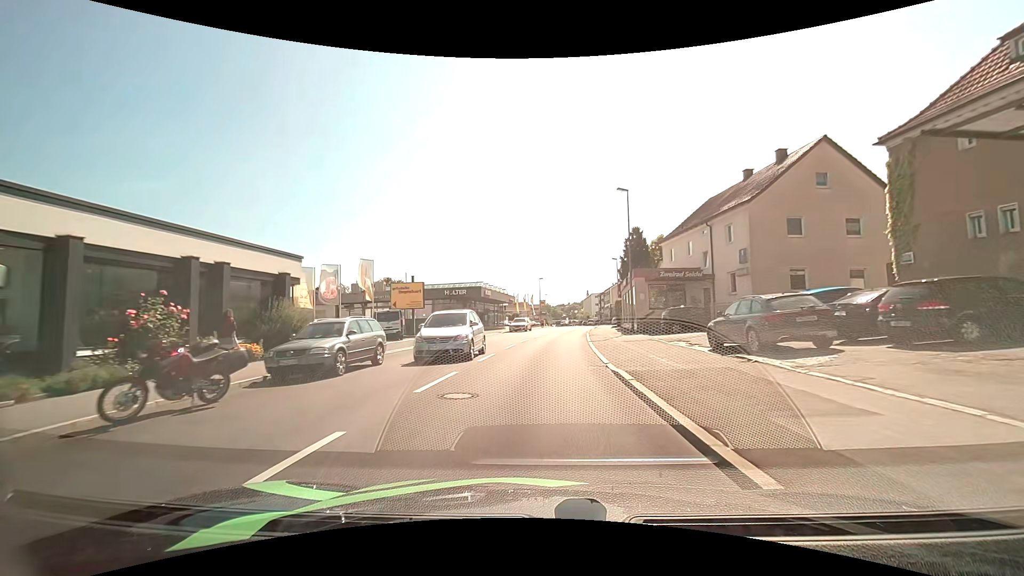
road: tertiary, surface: asphalt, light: Day
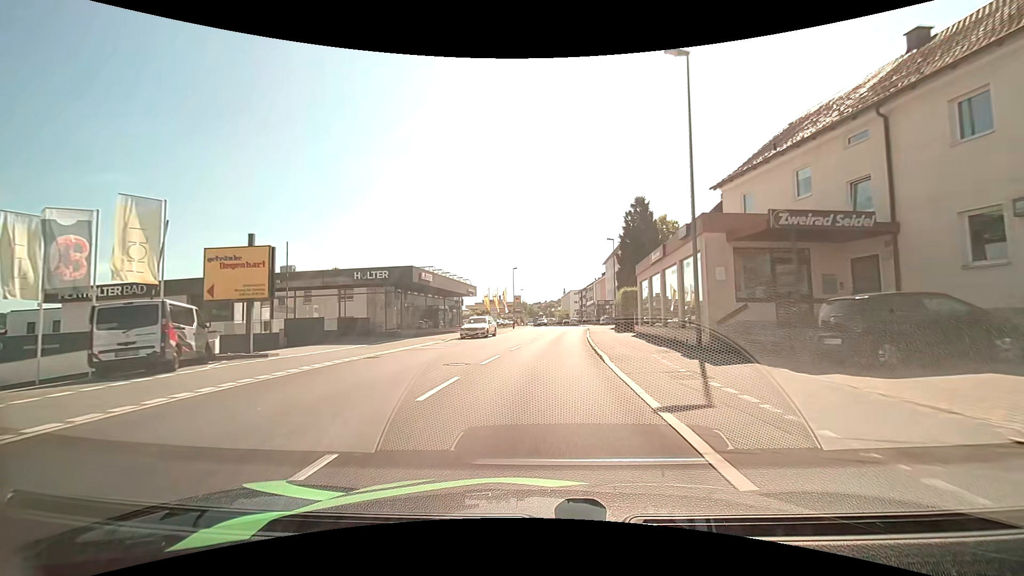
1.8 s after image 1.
(+0.4, +18.8) m; +2°
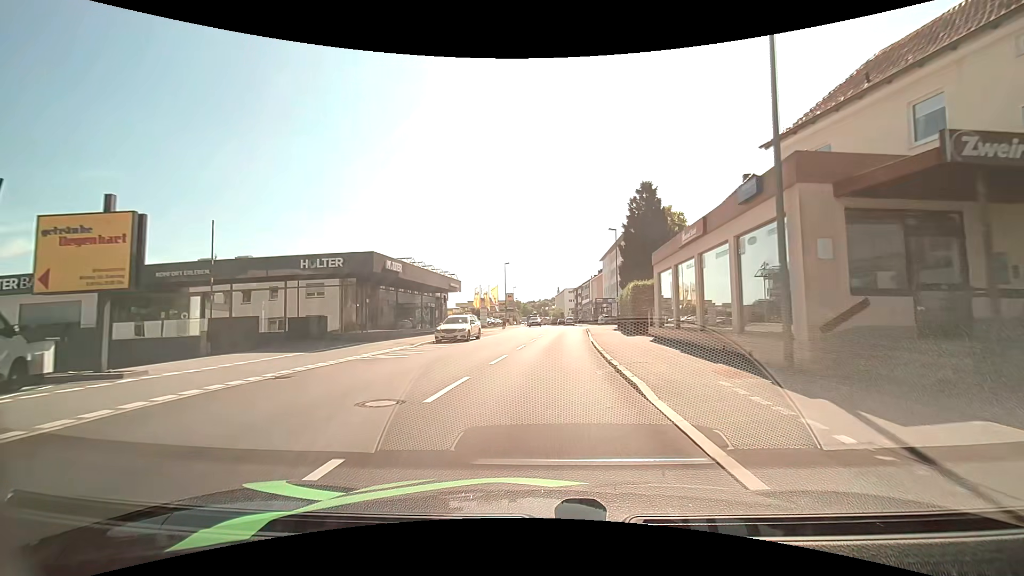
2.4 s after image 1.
(0.0, +6.1) m; 0°
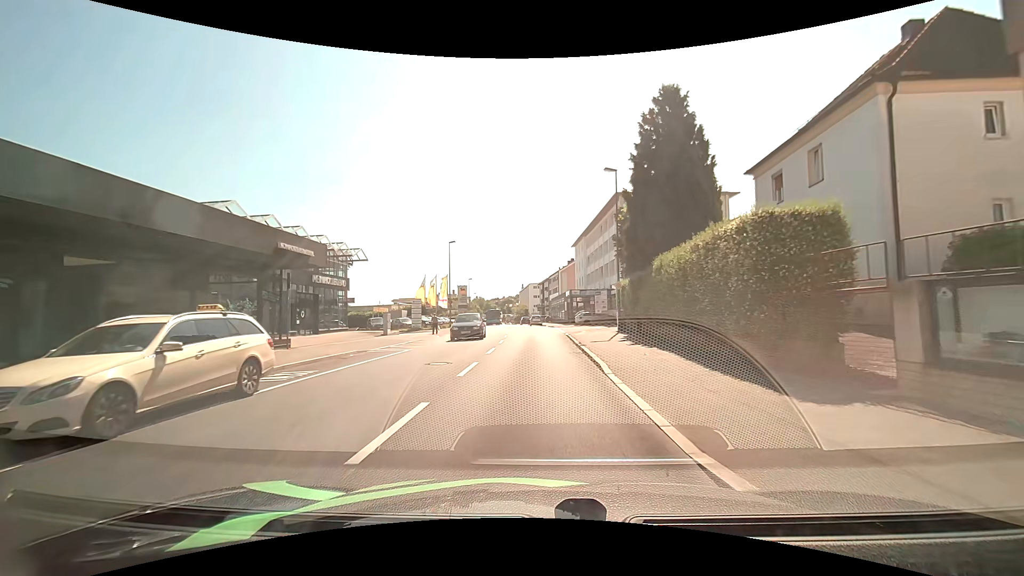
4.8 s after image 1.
(+0.9, +20.7) m; +5°
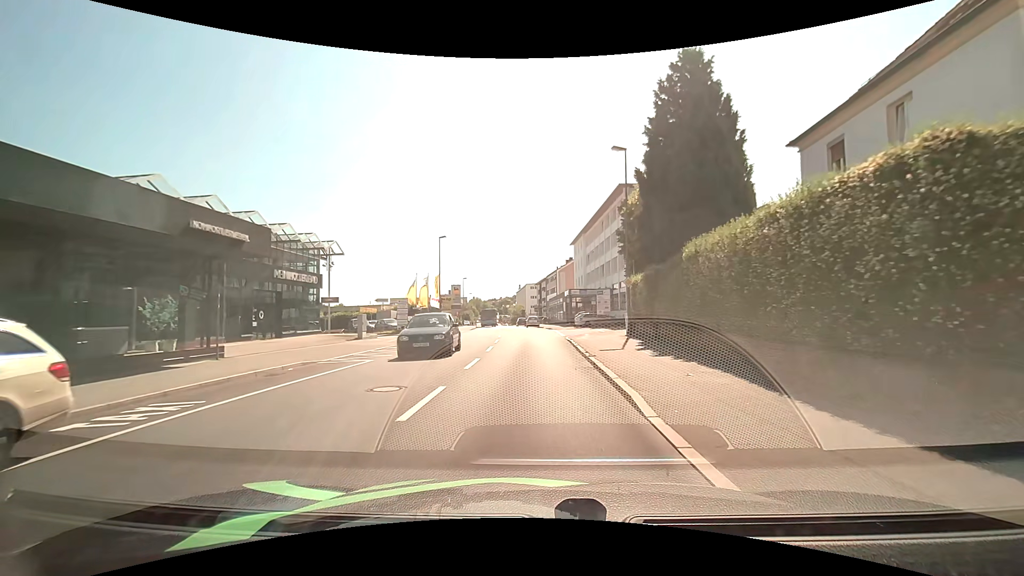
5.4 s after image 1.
(0.0, +4.2) m; 0°
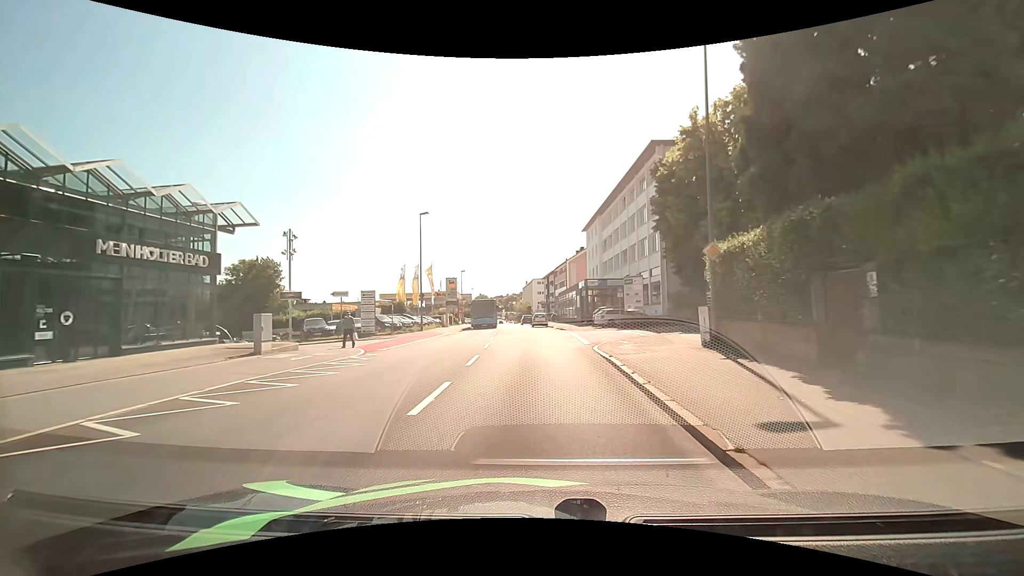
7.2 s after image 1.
(-0.2, +11.6) m; -1°
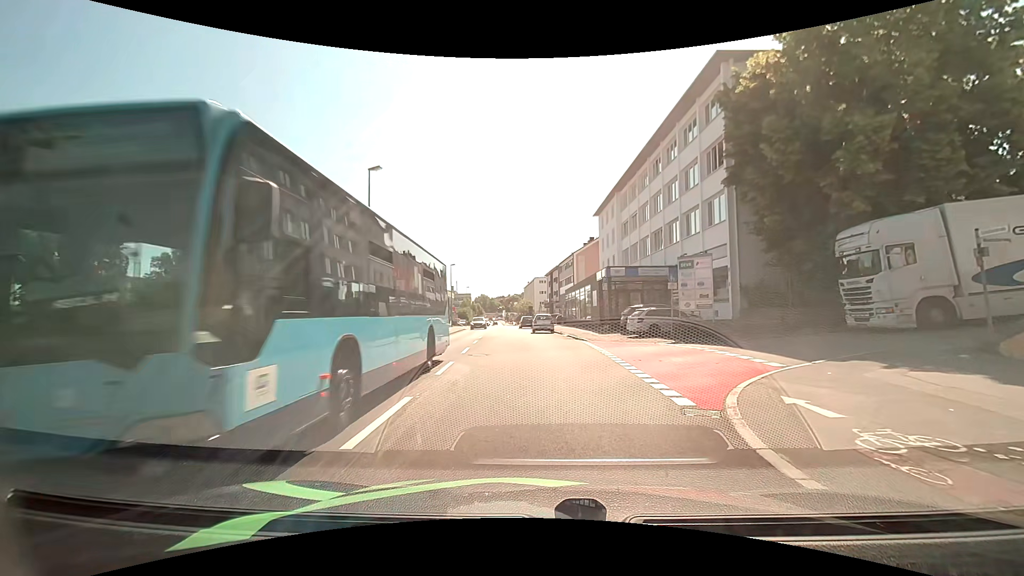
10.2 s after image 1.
(-0.1, +13.4) m; 0°
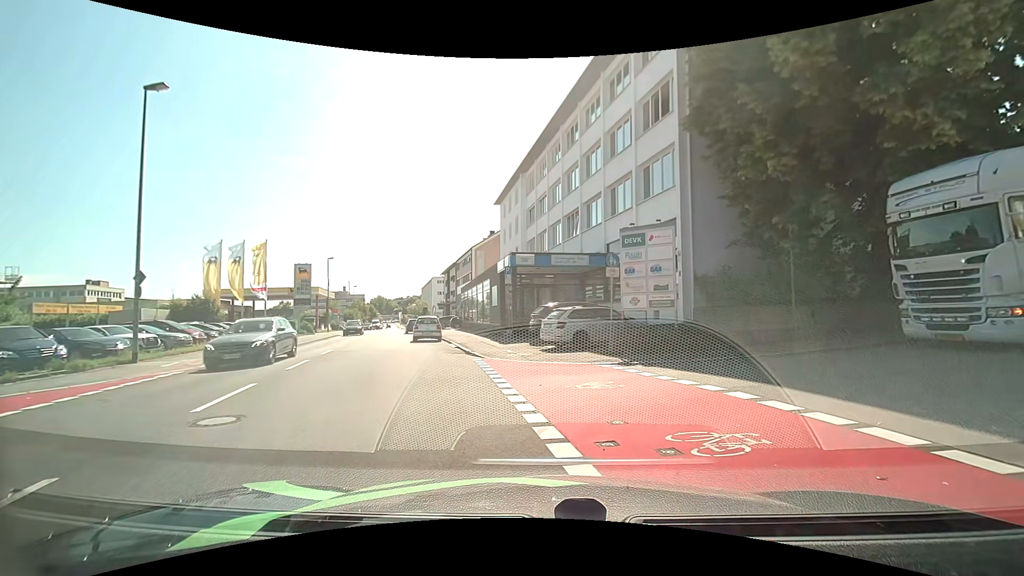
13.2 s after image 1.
(+0.5, +8.9) m; +12°
